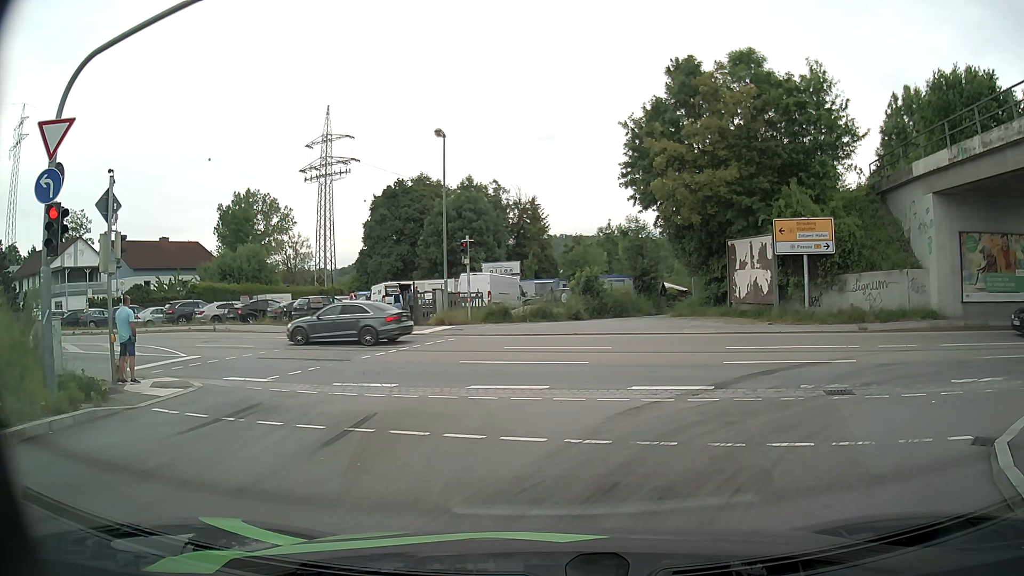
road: primary_link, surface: asphalt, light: Day
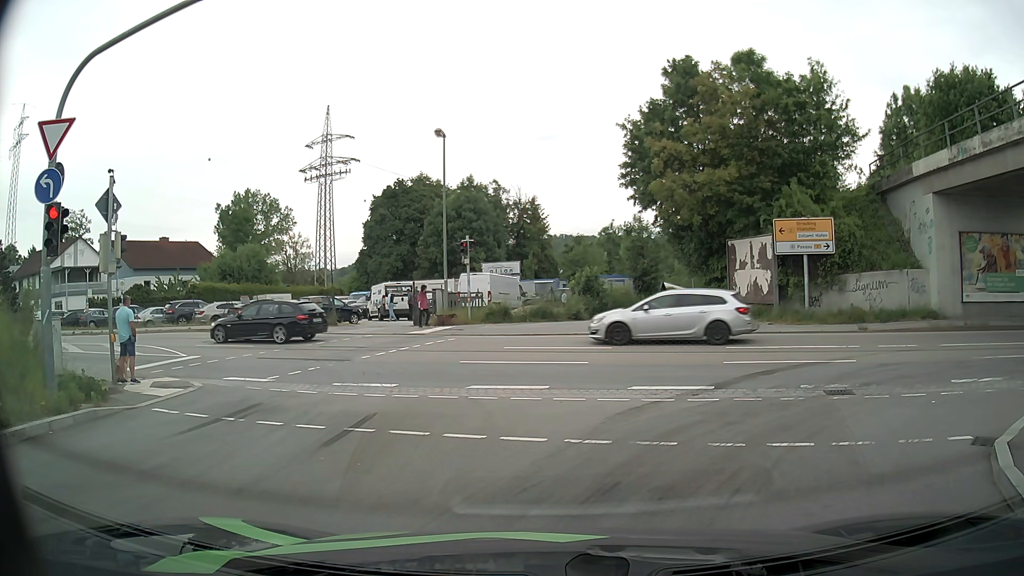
(0.0, 0.0) m; 0°
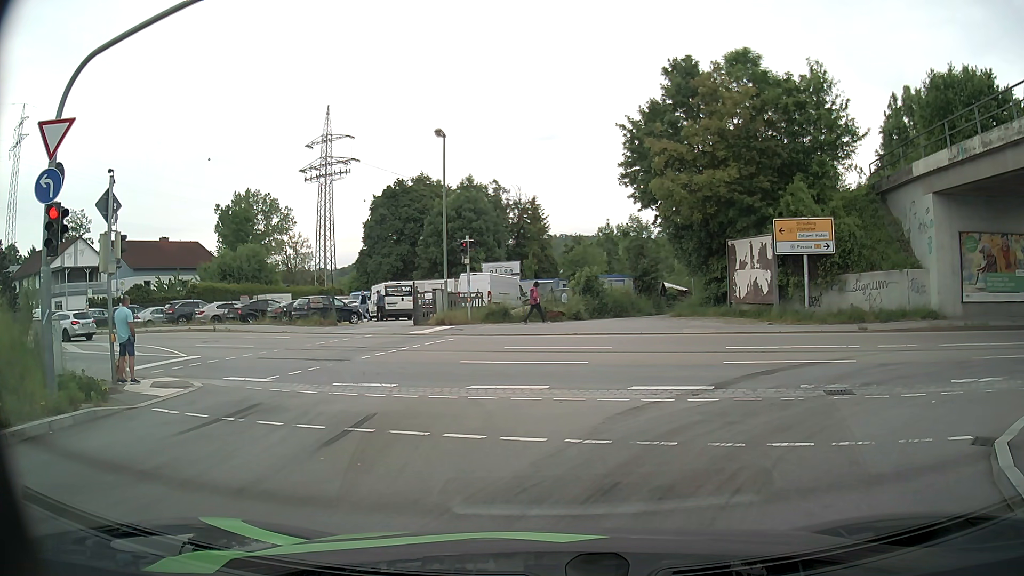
(0.0, 0.0) m; 0°
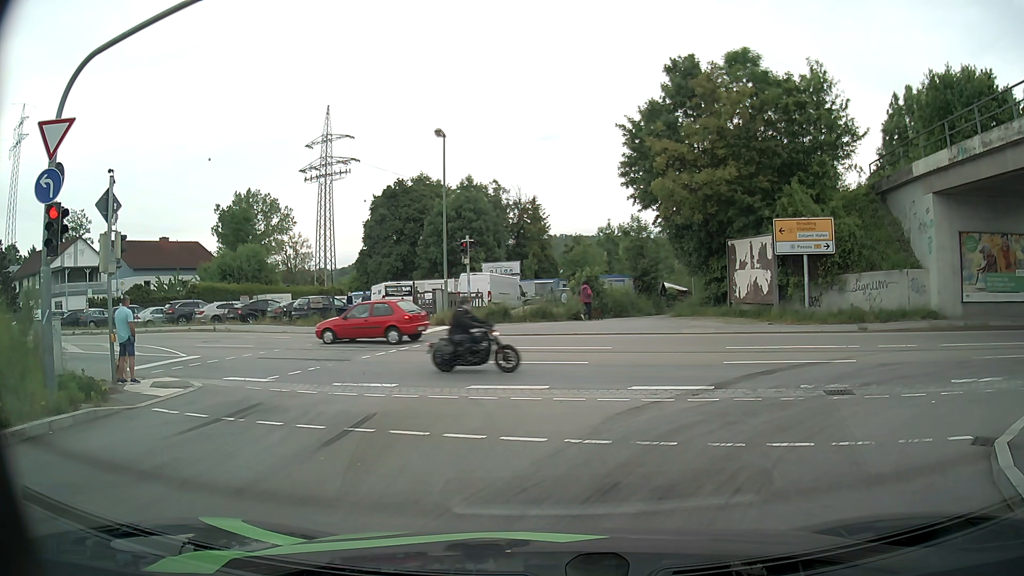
(0.0, 0.0) m; 0°
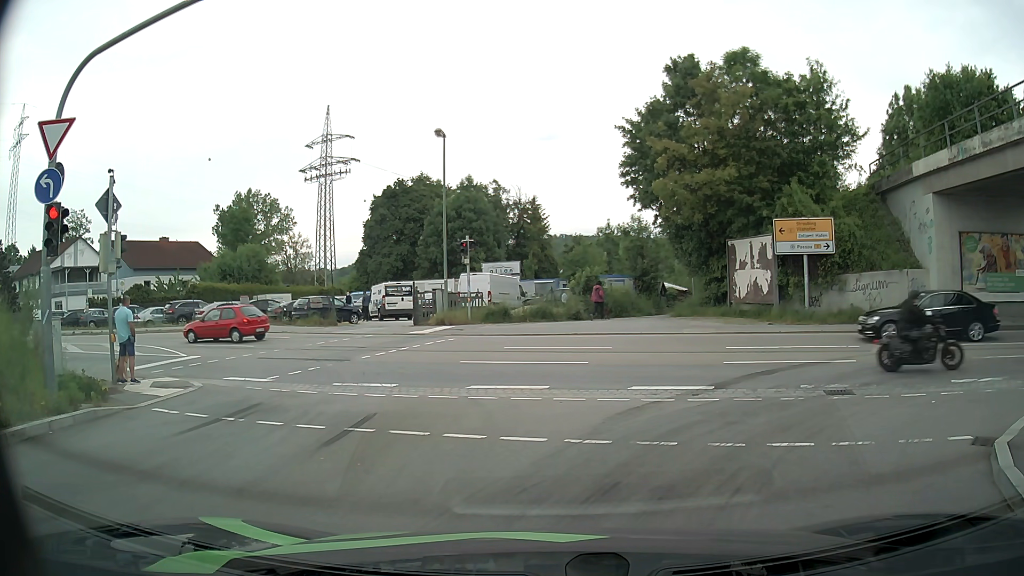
(0.0, 0.0) m; 0°
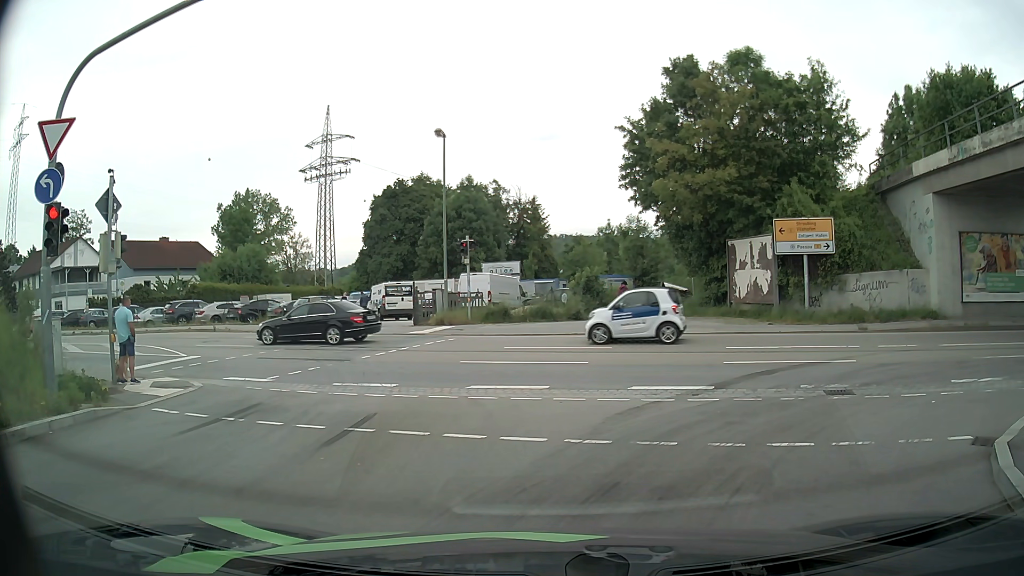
(0.0, 0.0) m; 0°
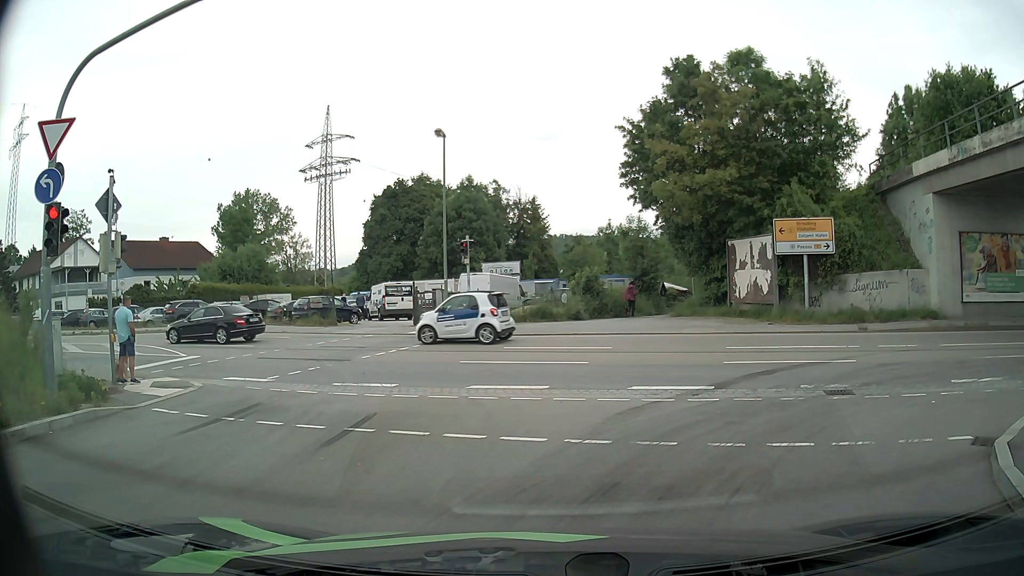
(0.0, 0.0) m; 0°
